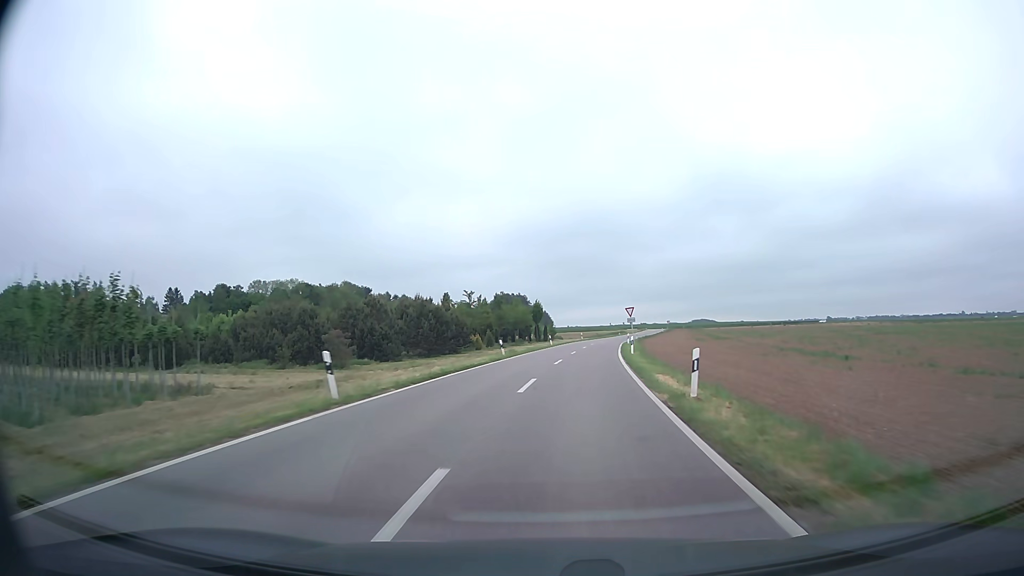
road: unclassified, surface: asphalt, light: Day
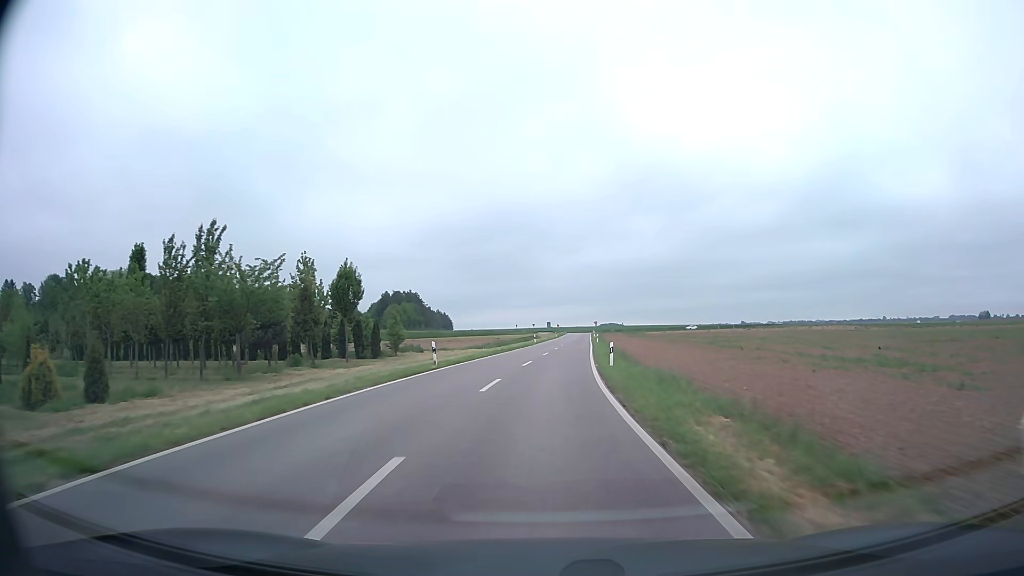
(+5.5, +59.7) m; +8°
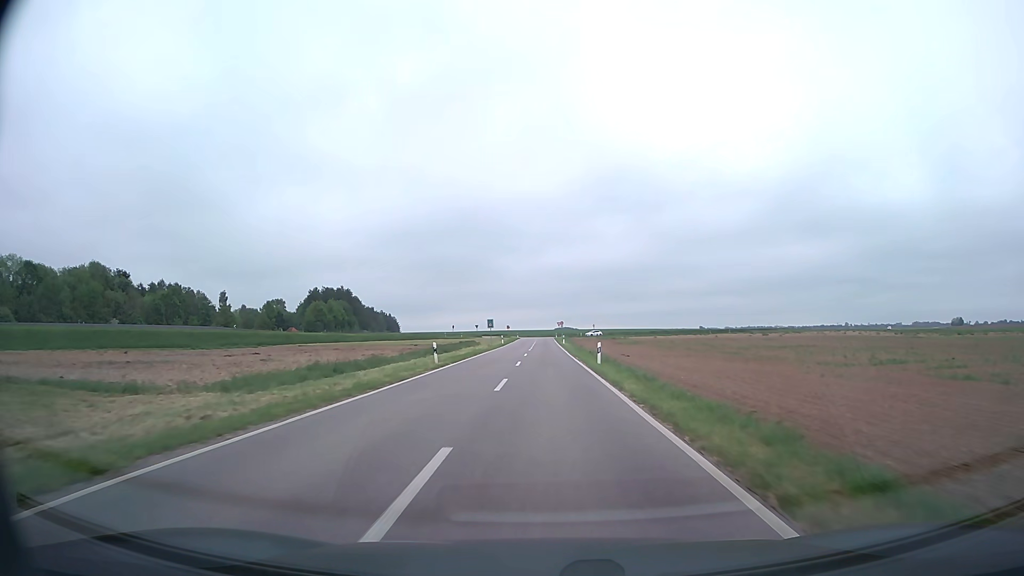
(+1.5, +47.5) m; +4°
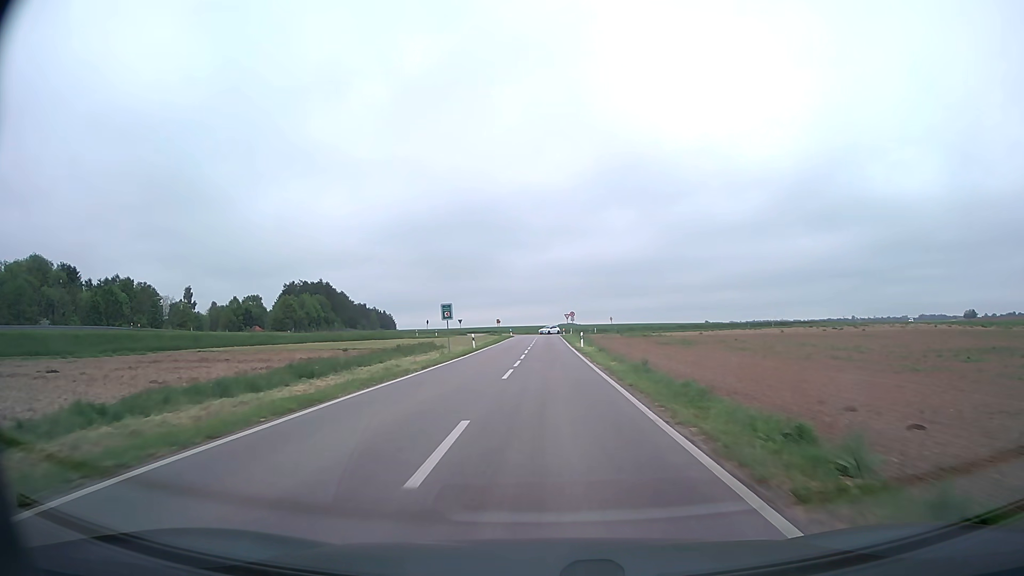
(+0.2, +34.1) m; 0°
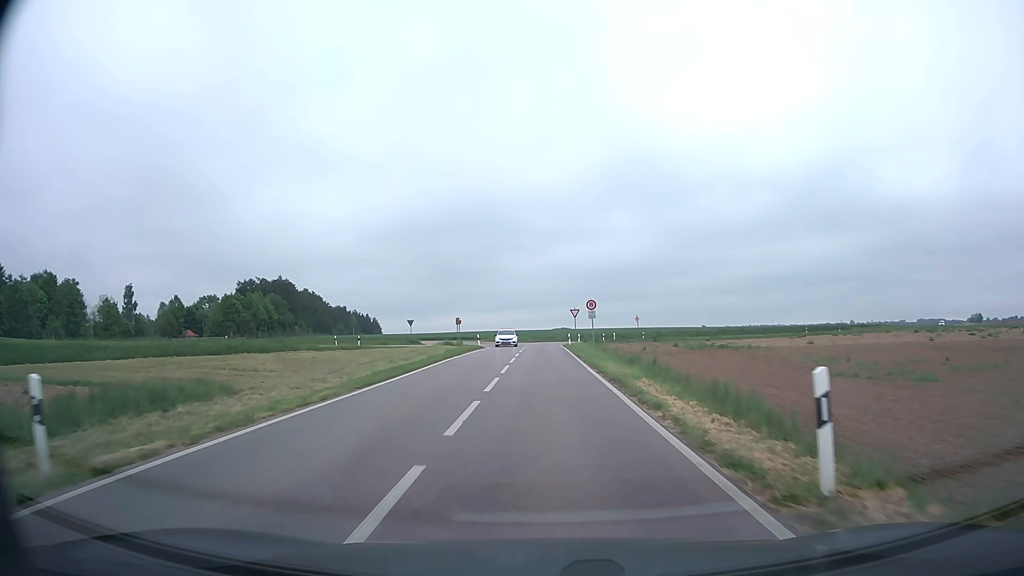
(+0.1, +39.2) m; +1°
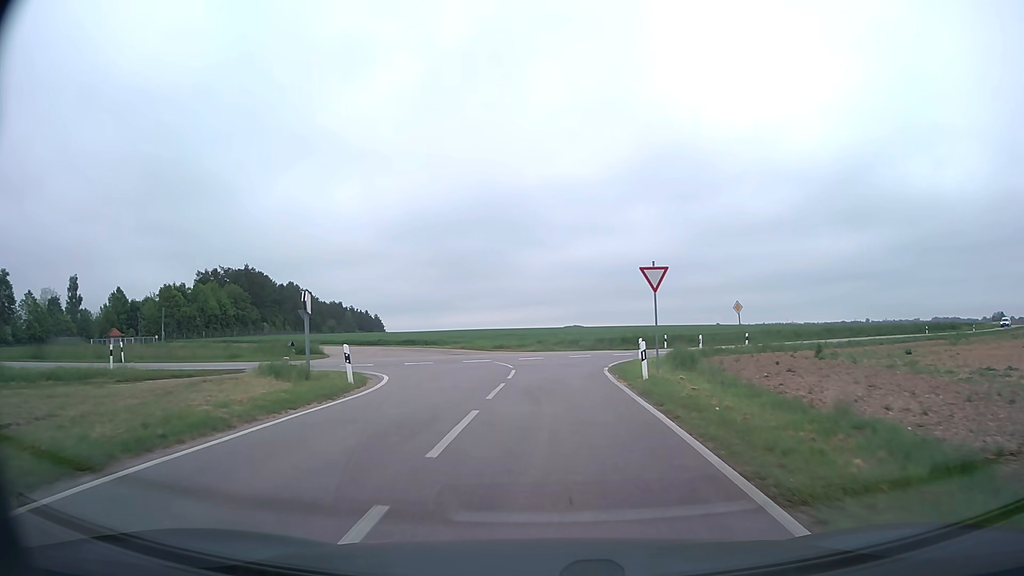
(-0.1, +37.7) m; -1°
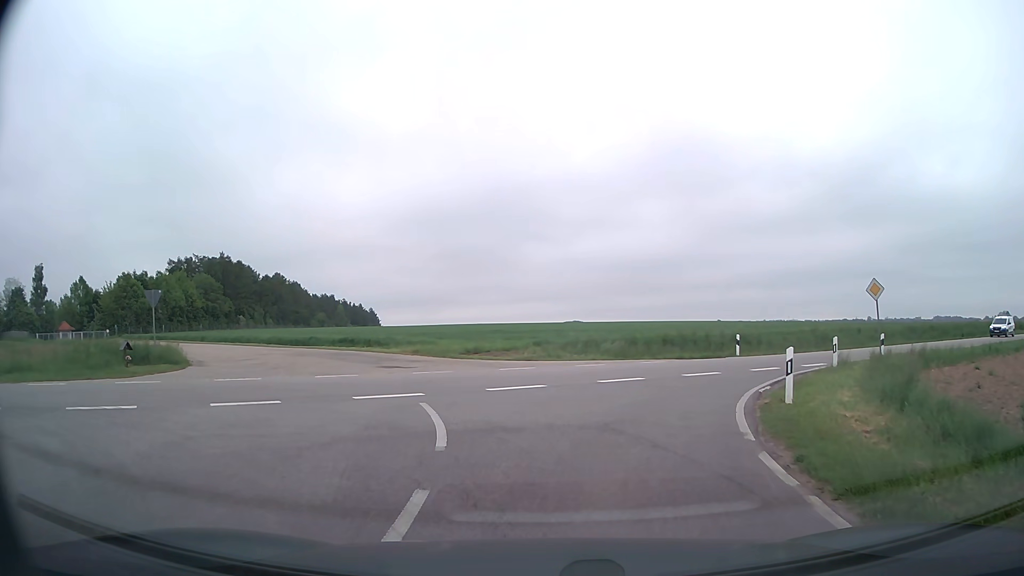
(-0.1, +16.9) m; 0°
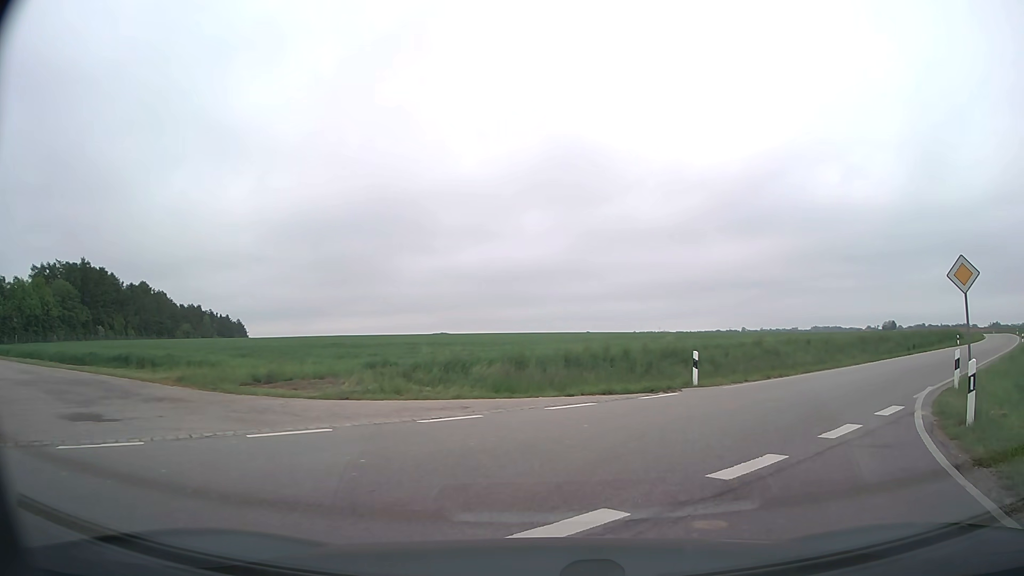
(+0.5, +11.6) m; +10°
